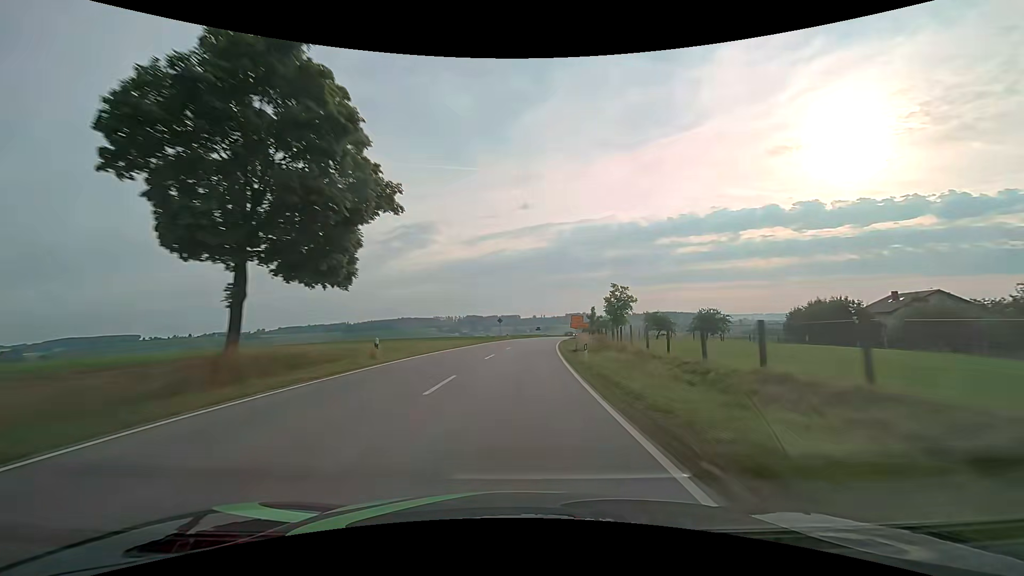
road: secondary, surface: asphalt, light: Day
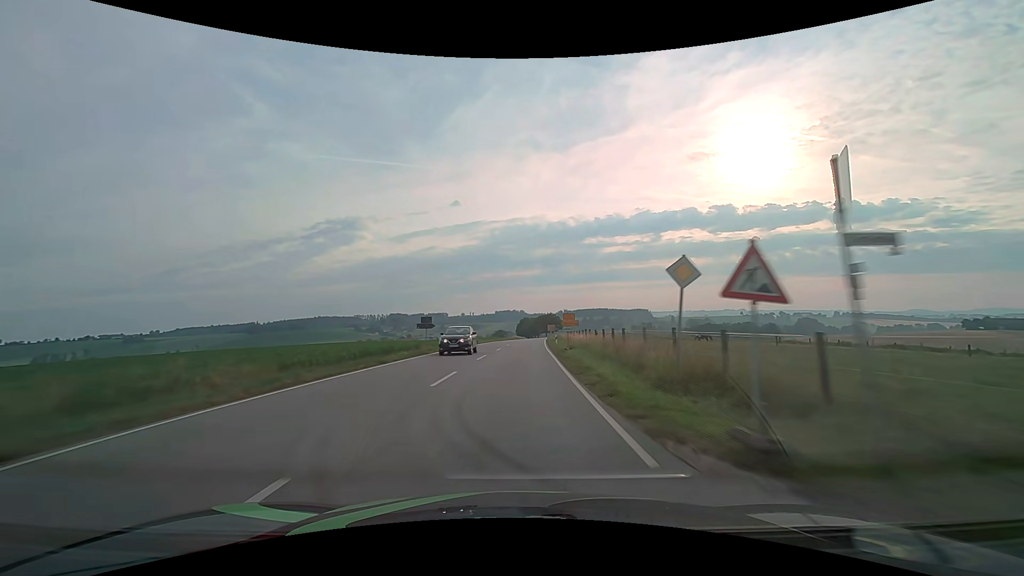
(+5.8, +79.4) m; +8°
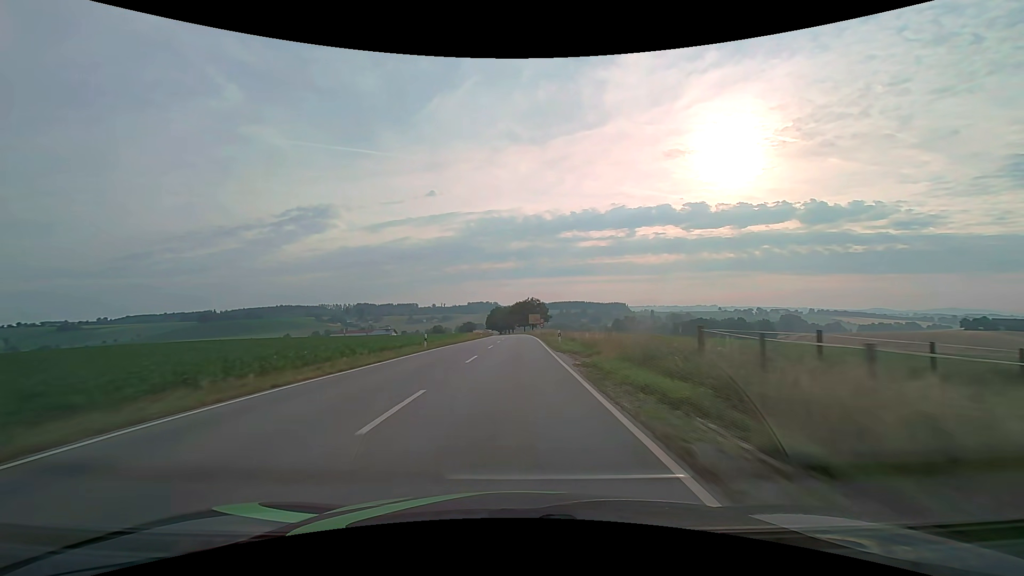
(+1.9, +62.4) m; +3°
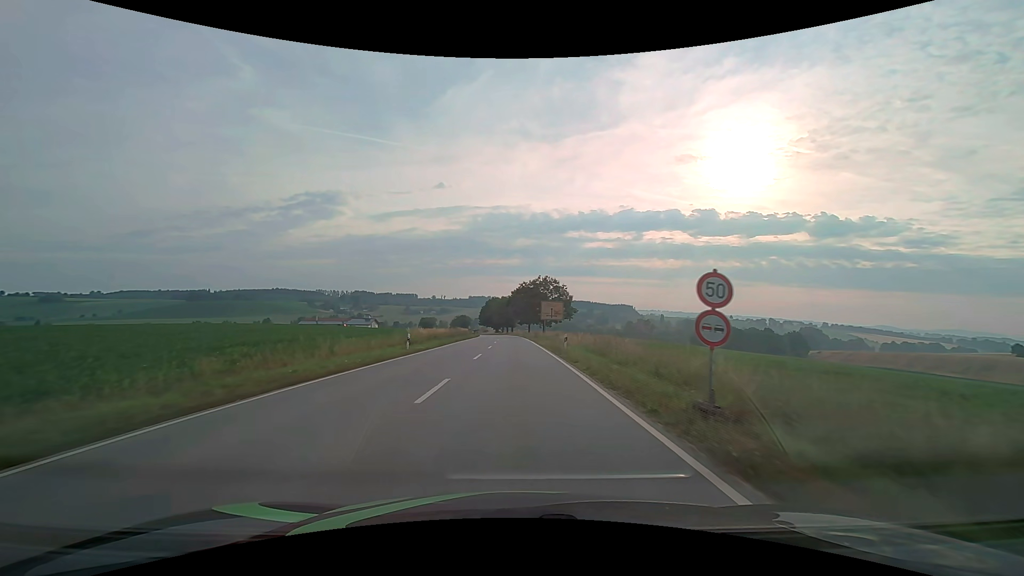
(+0.1, +55.7) m; 0°
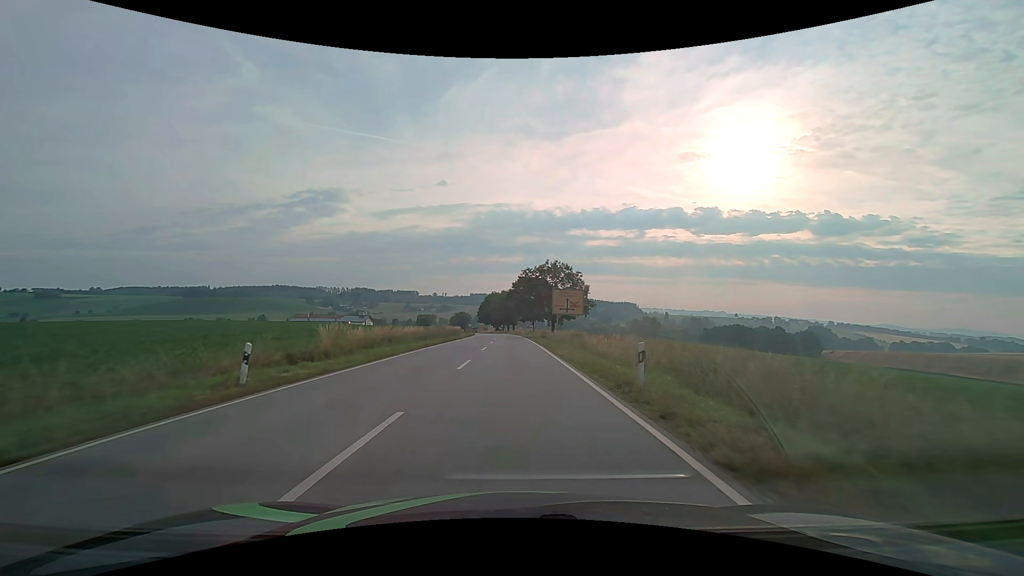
(0.0, +17.1) m; 0°
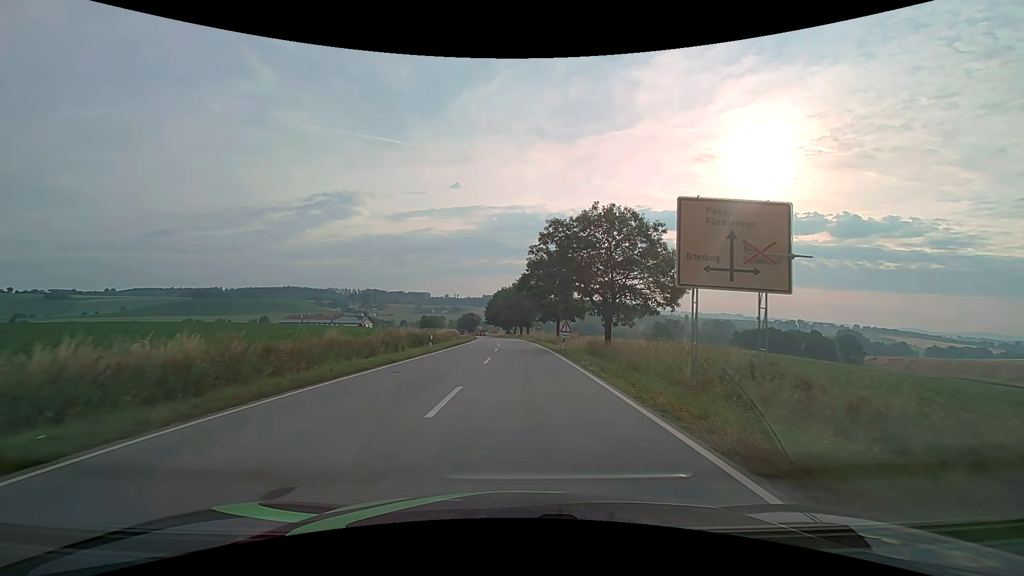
(-0.4, +31.8) m; -1°
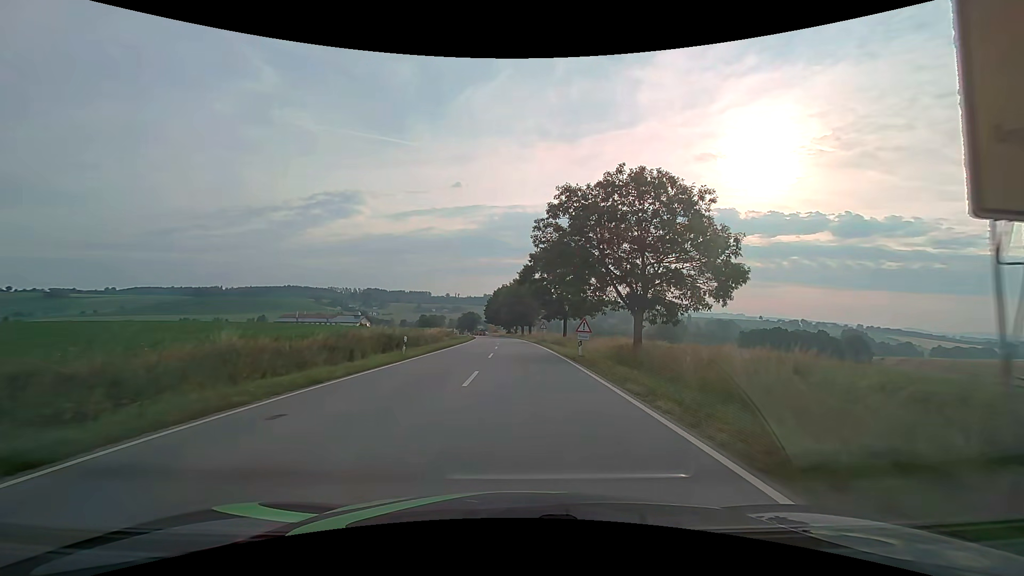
(0.0, +8.0) m; 0°
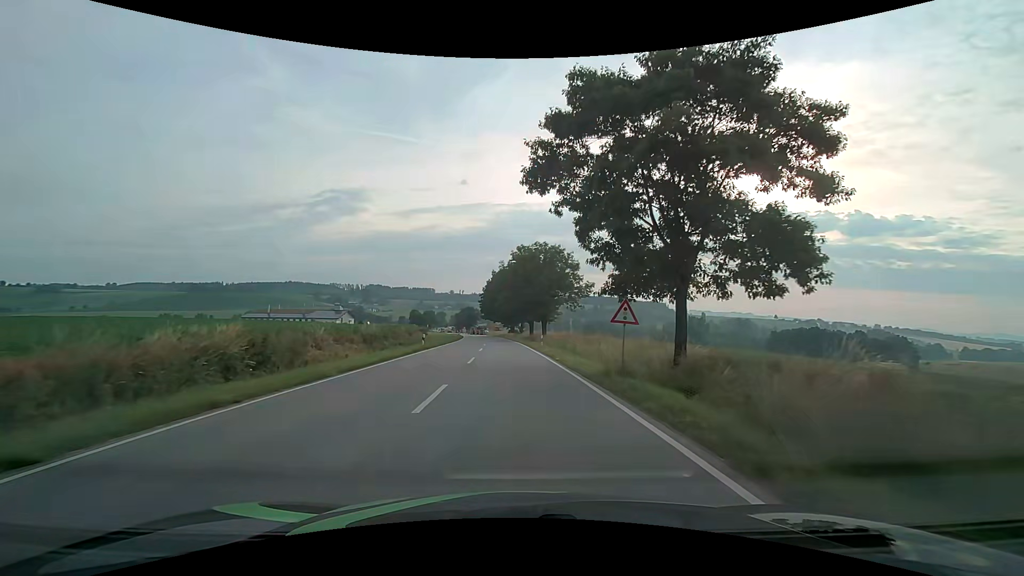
(-0.1, +39.5) m; -1°
(0, +10) (0, +20) (0, +30) (-1, +40) (-1, +50) (-2, +60) (-2, +70) (-3, +80) (-4, +90) (-5, +100) m
